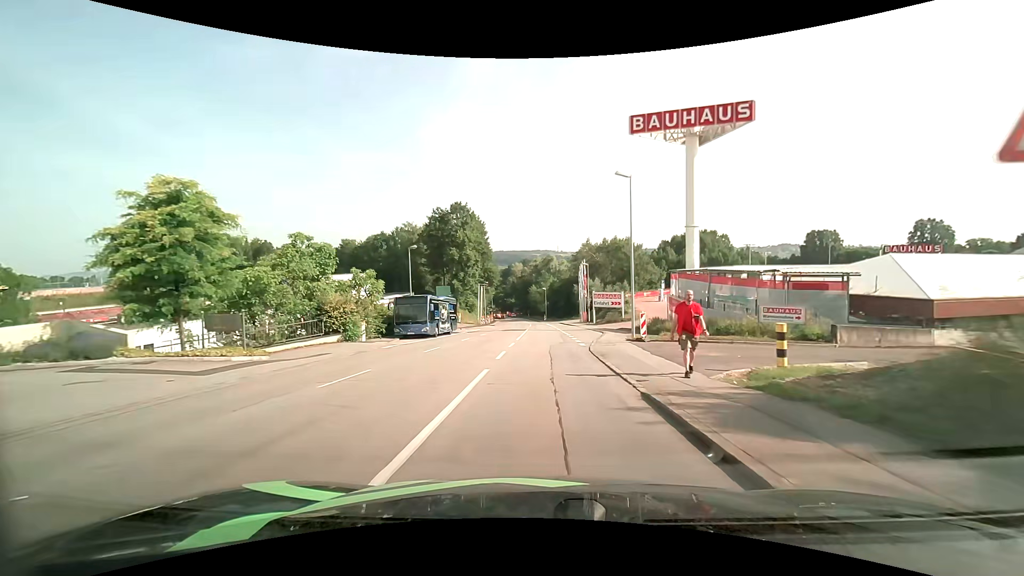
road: tertiary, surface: asphalt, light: Day
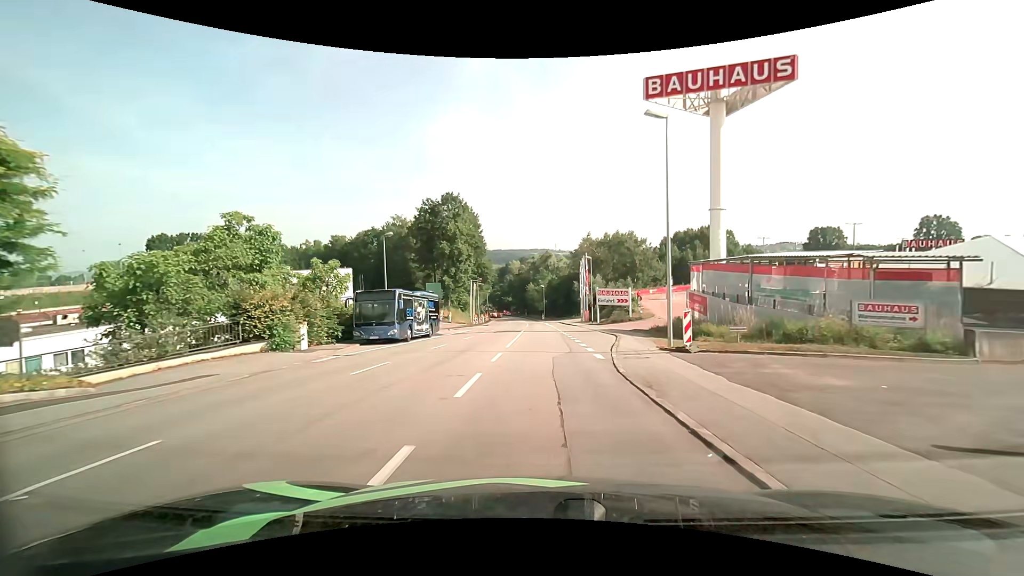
(0.0, +7.2) m; 0°
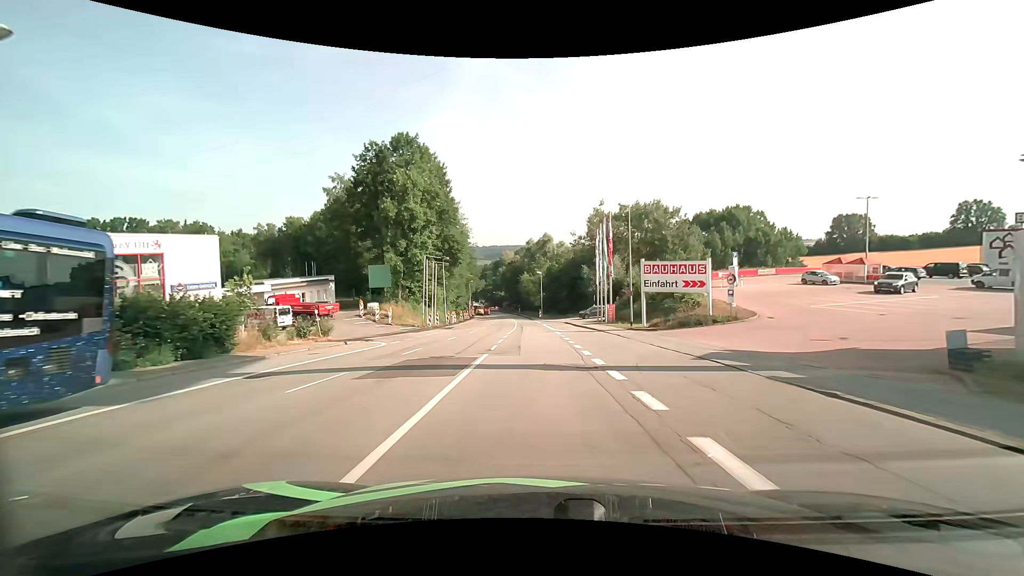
(+0.3, +29.6) m; +1°
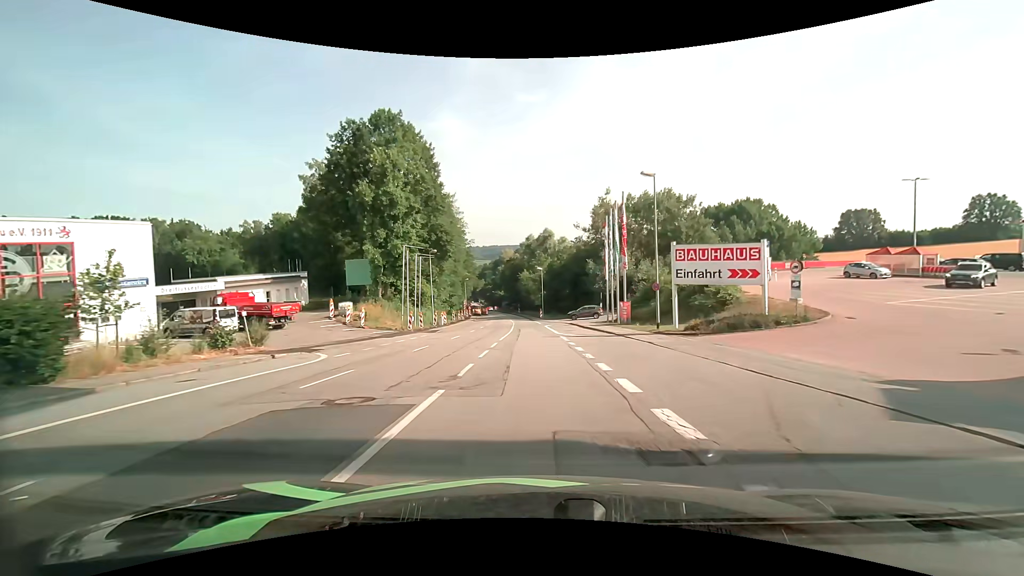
(0.0, +7.6) m; 0°
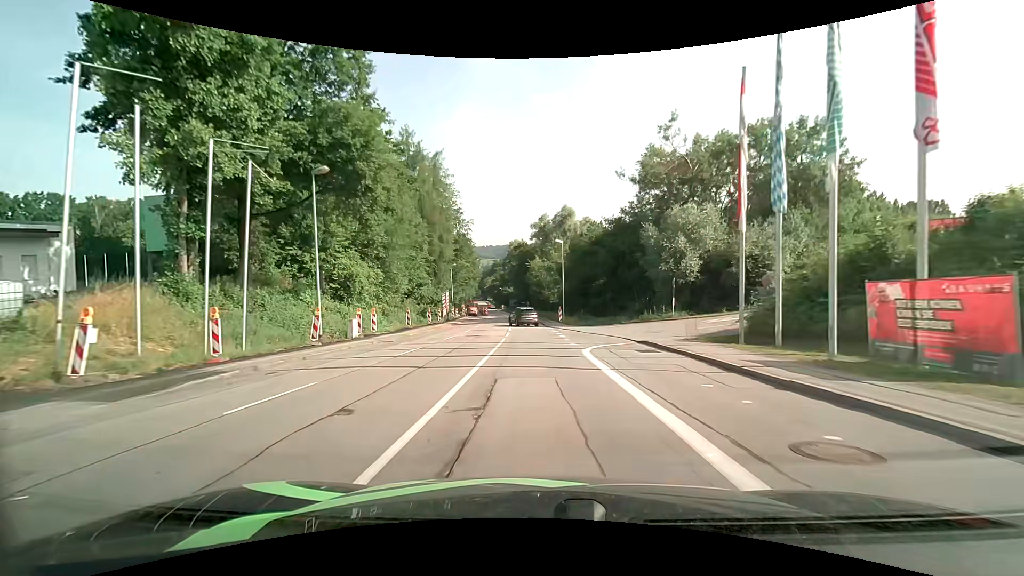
(-0.6, +30.4) m; -2°
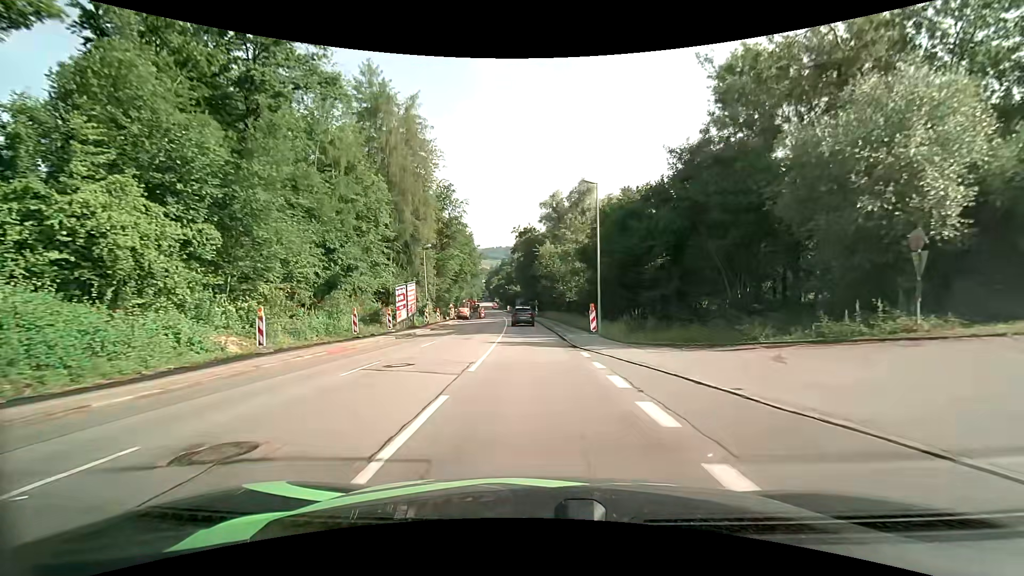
(-0.1, +22.7) m; -1°
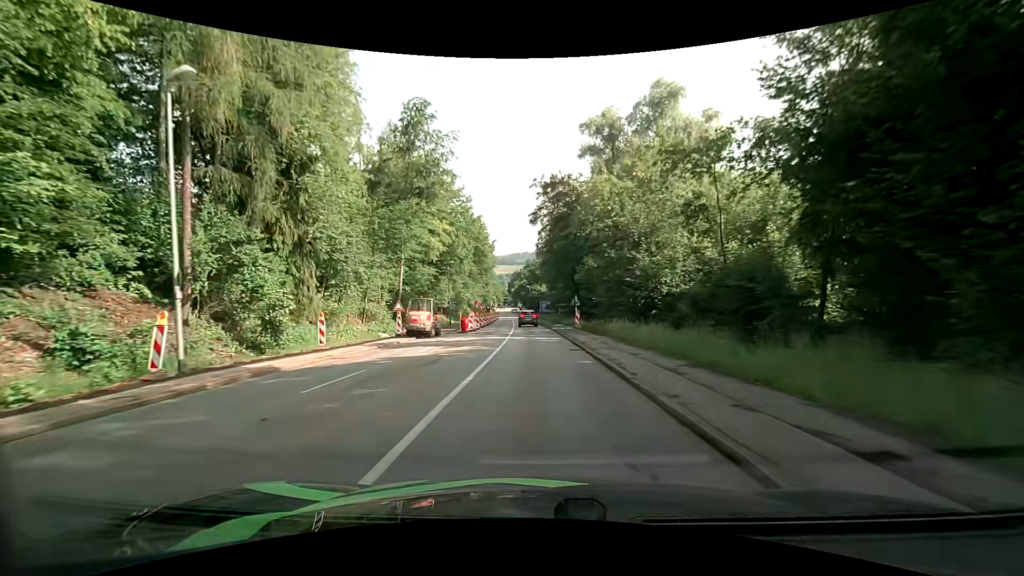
(-0.8, +38.4) m; -2°
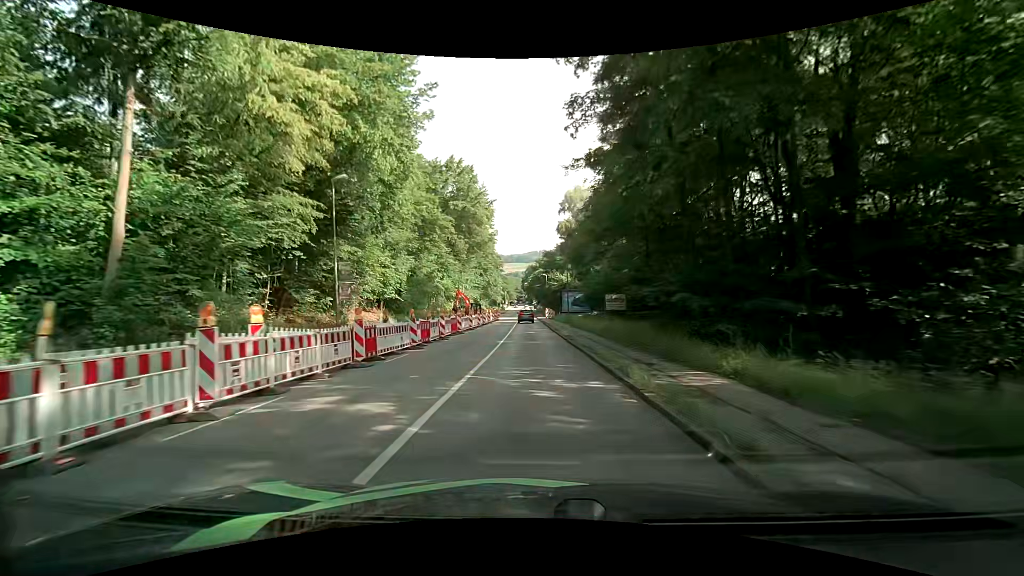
(-0.9, +39.5) m; -2°
(0, +10) (0, +20) (-1, +30) (-1, +40) (-1, +50) (-1, +60) (-2, +70) (-2, +80) (-2, +90) (-2, +100) m
